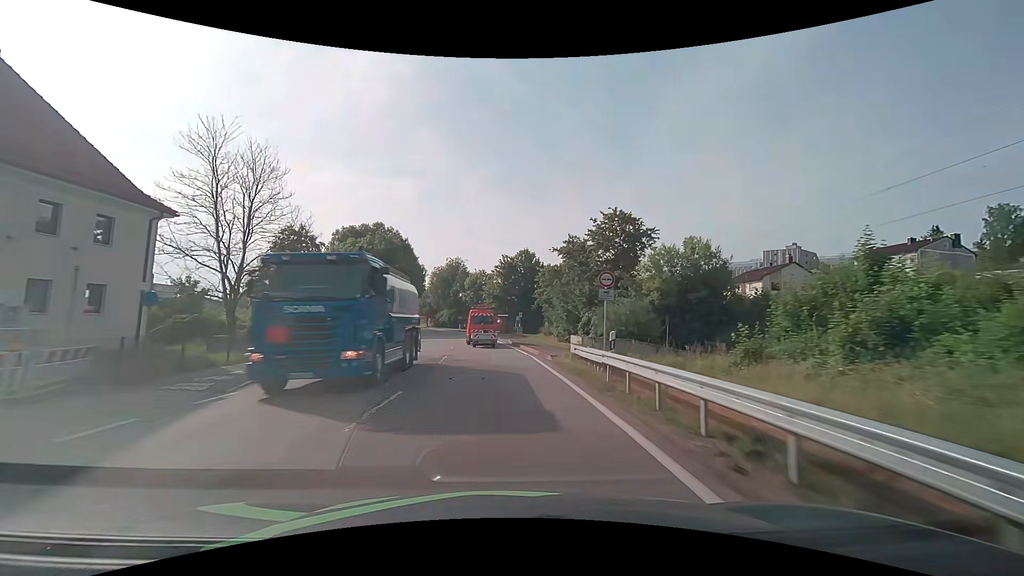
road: primary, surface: asphalt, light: Day
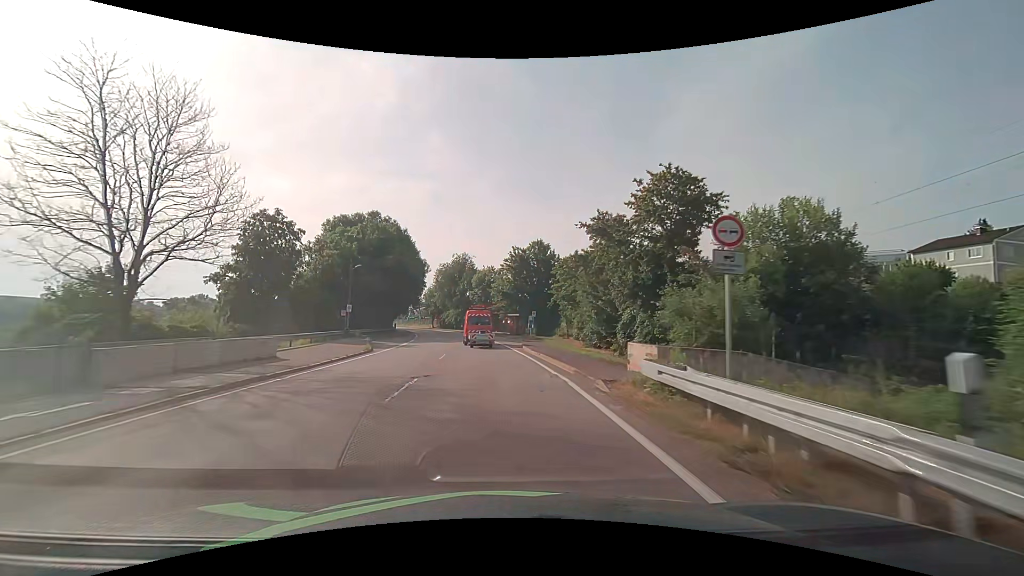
(-0.1, +9.6) m; -1°
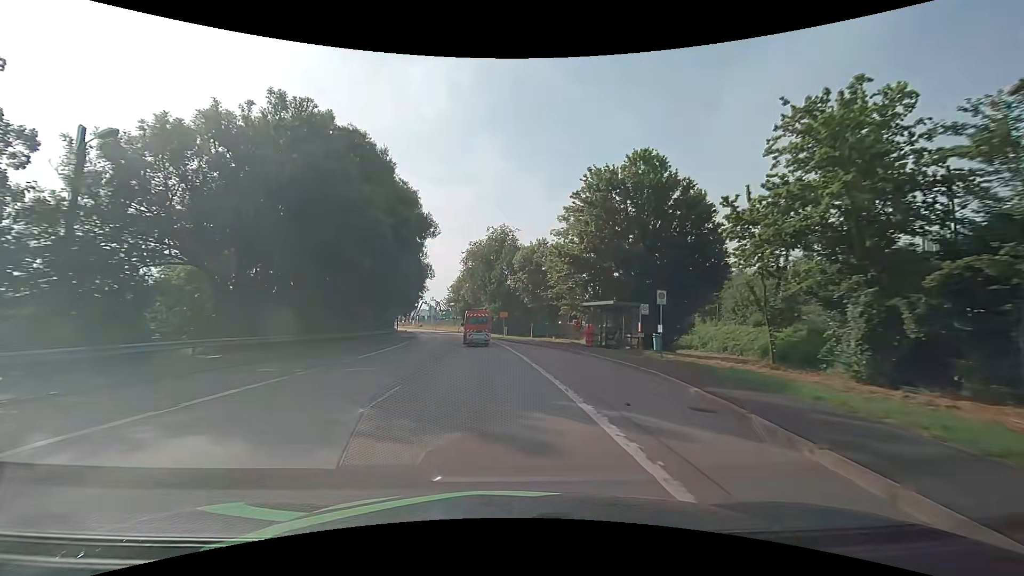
(-1.6, +37.4) m; -5°
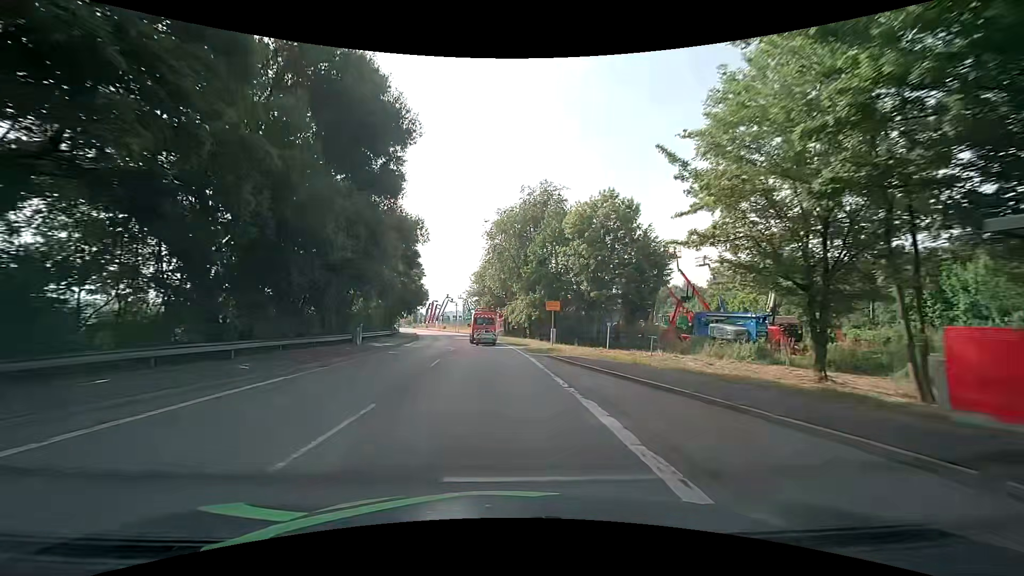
(-1.0, +27.0) m; -4°
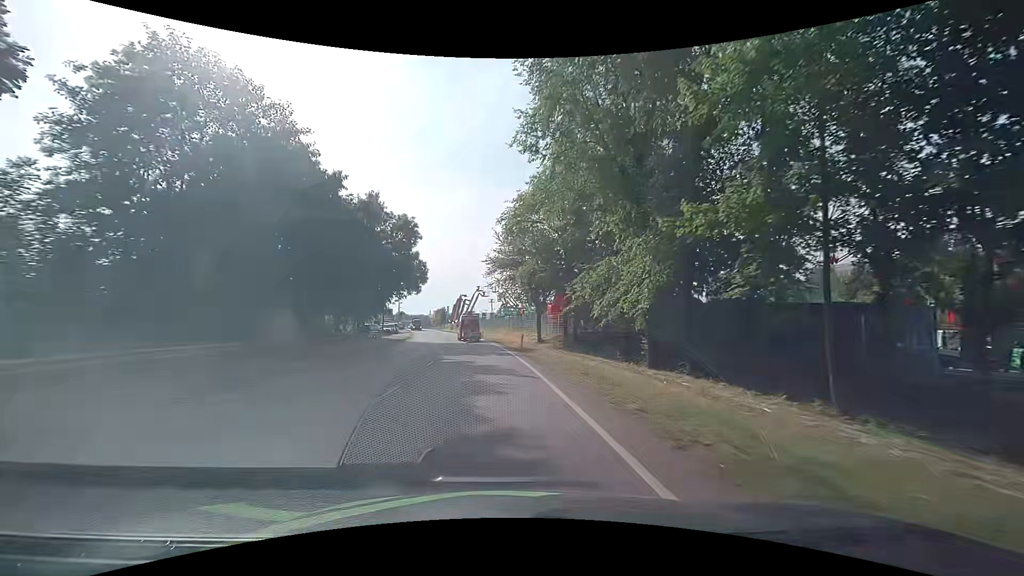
(-1.6, +39.0) m; -5°
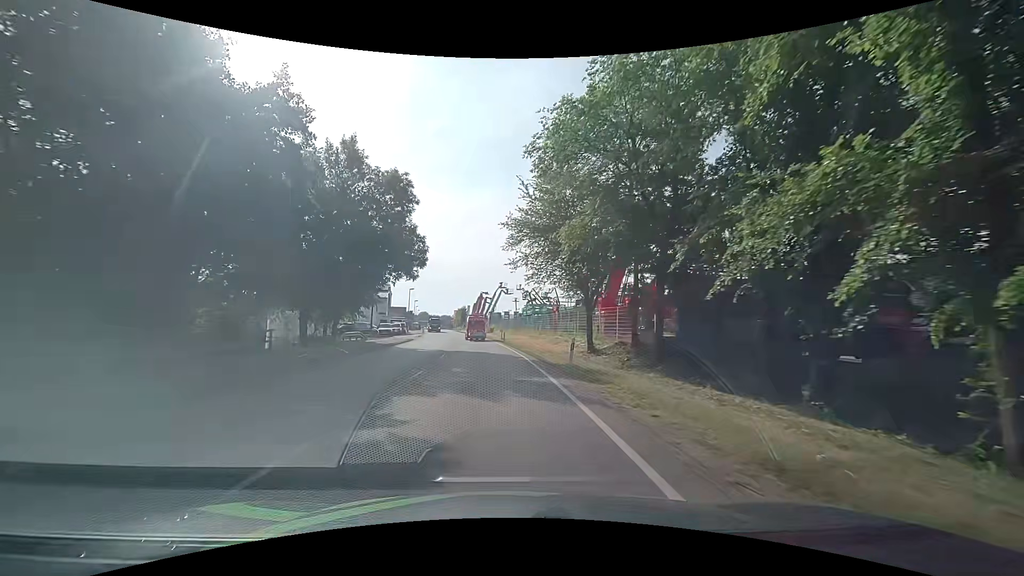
(-0.3, +14.7) m; -3°
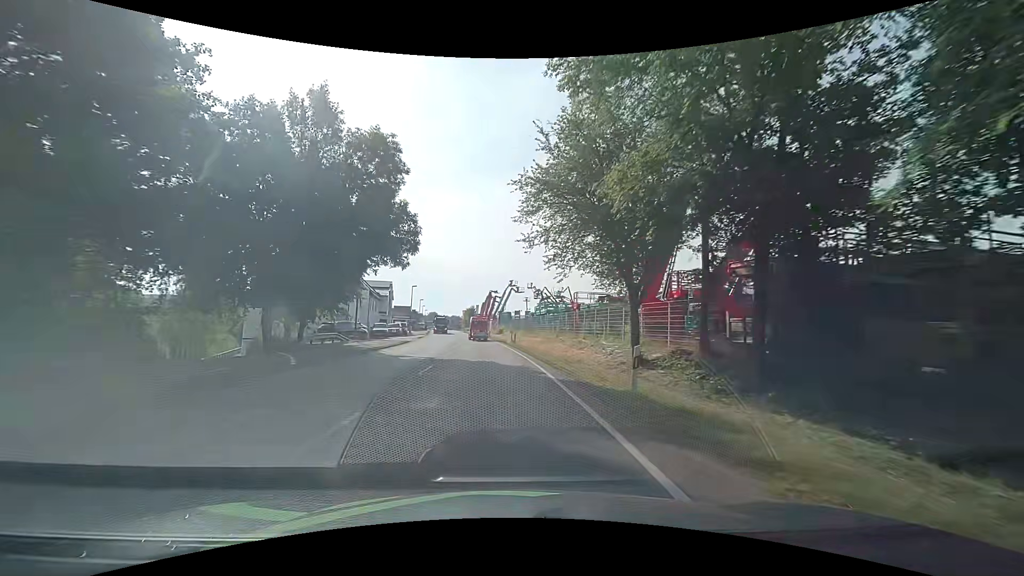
(-0.1, +7.4) m; -1°
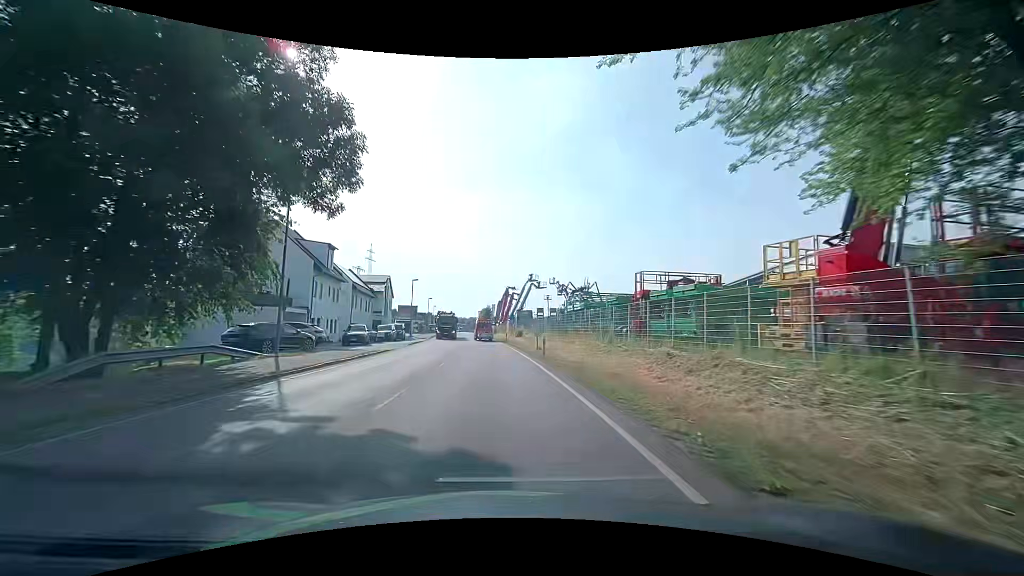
(-0.3, +14.8) m; -2°
(0, +10) (-1, +20) (-1, +30) (-2, +40) (-3, +50) (-4, +60) (-5, +70) (-6, +80) (-7, +90) (-8, +100) m
